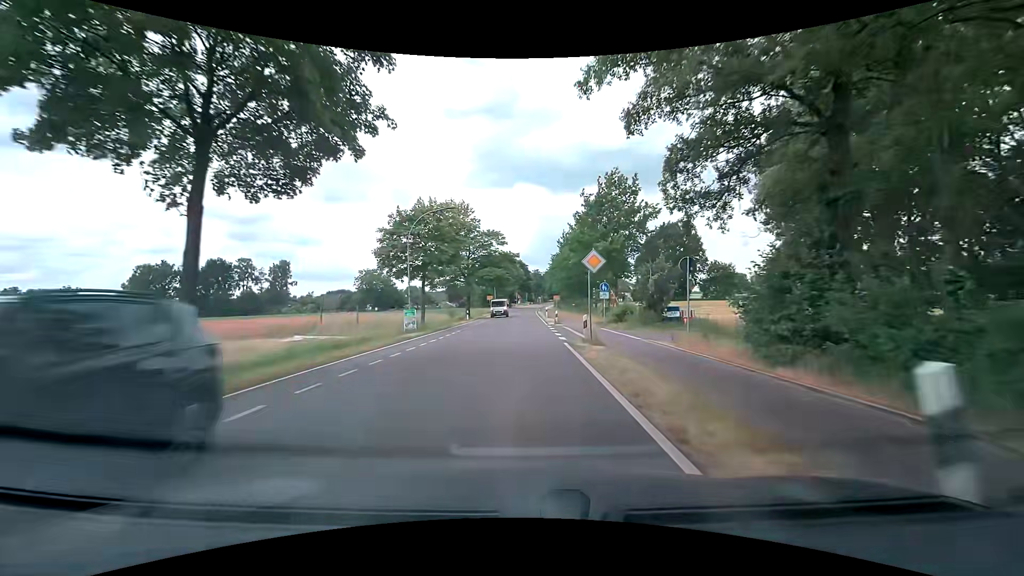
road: tertiary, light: Day
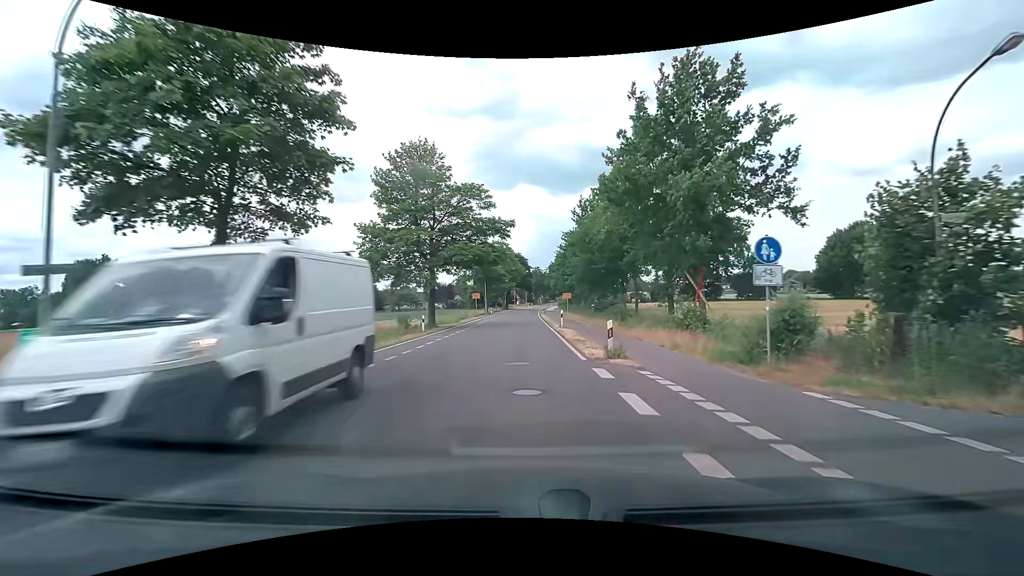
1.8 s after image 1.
(+0.1, +22.8) m; 0°
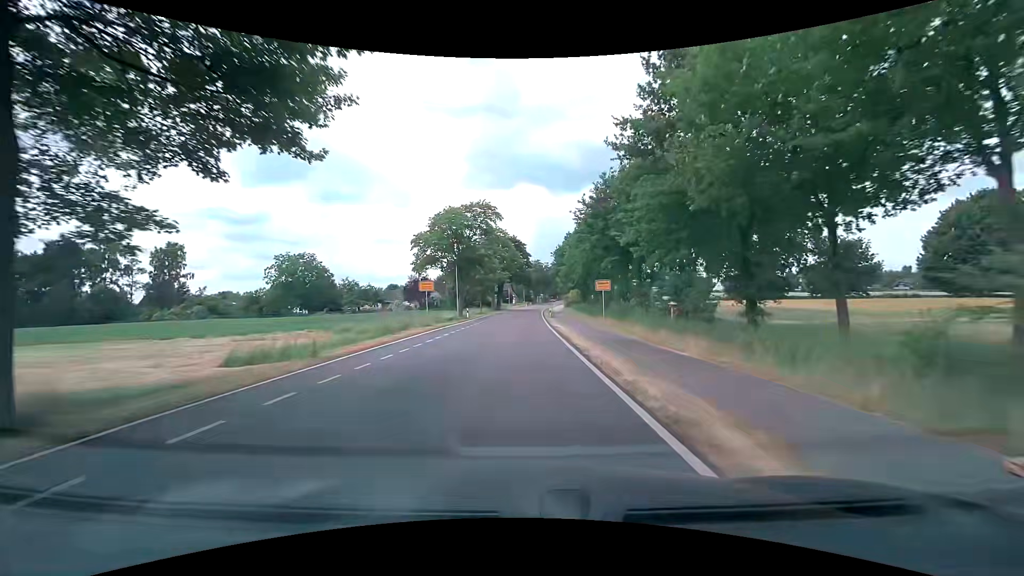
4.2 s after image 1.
(+0.3, +30.5) m; +1°
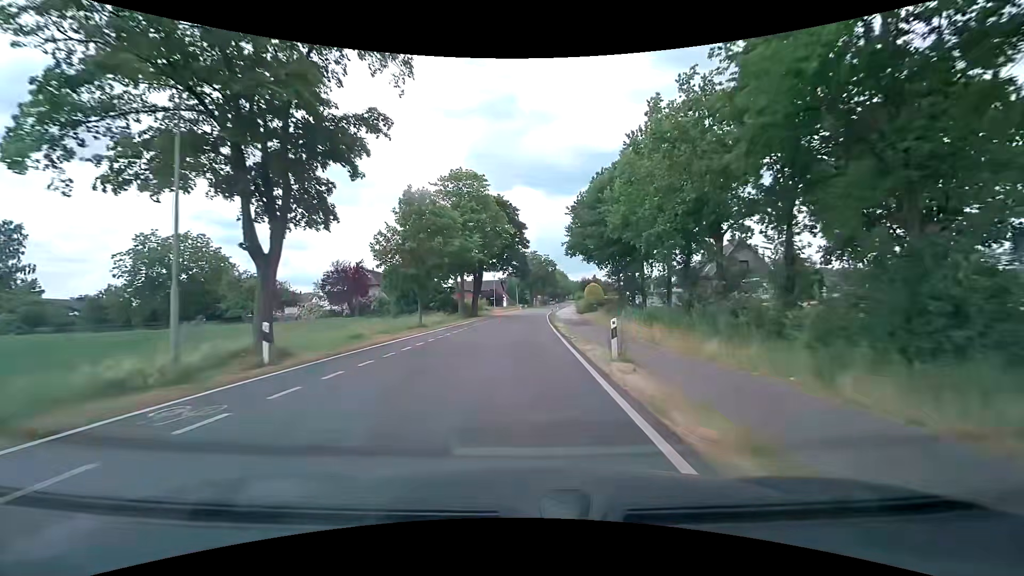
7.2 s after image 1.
(0.0, +38.1) m; 0°
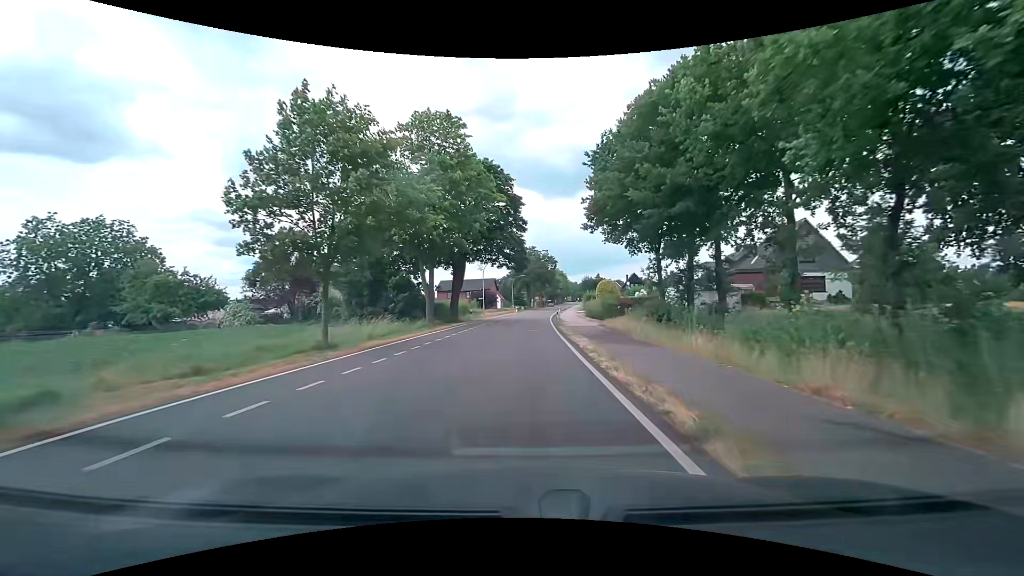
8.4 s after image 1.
(+0.2, +15.2) m; +1°
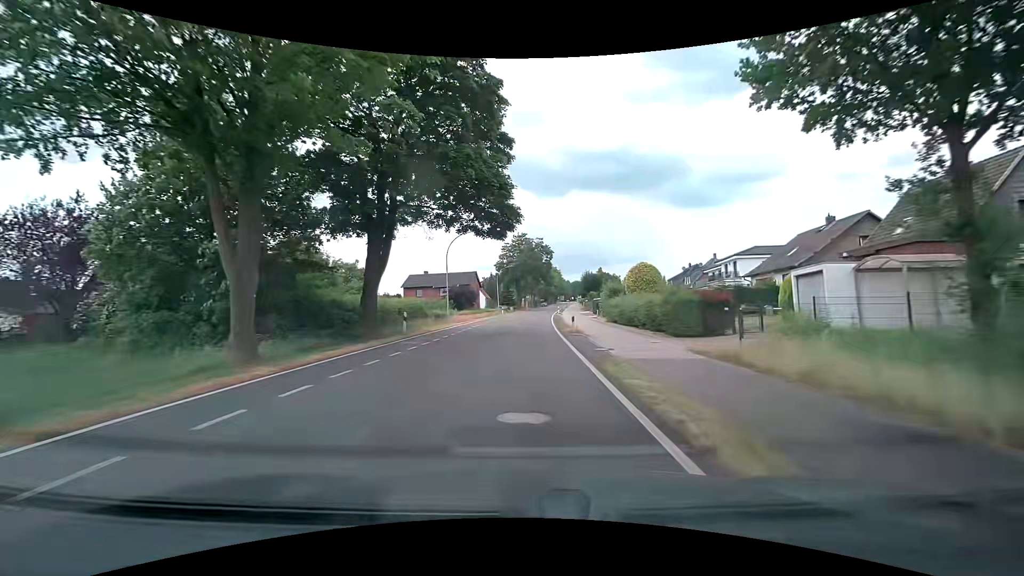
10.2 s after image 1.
(+0.2, +22.8) m; +1°
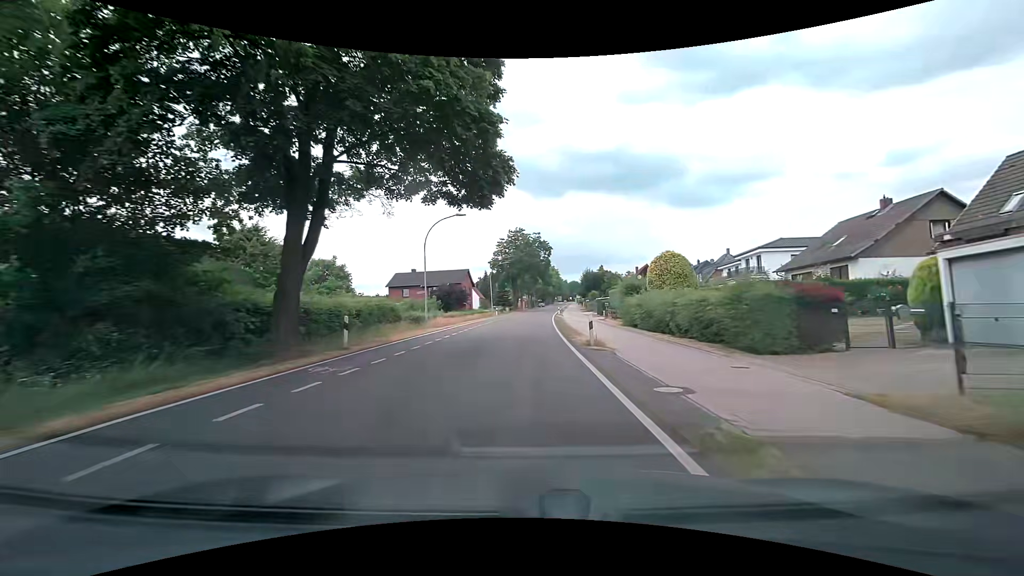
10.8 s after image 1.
(0.0, +7.6) m; 0°
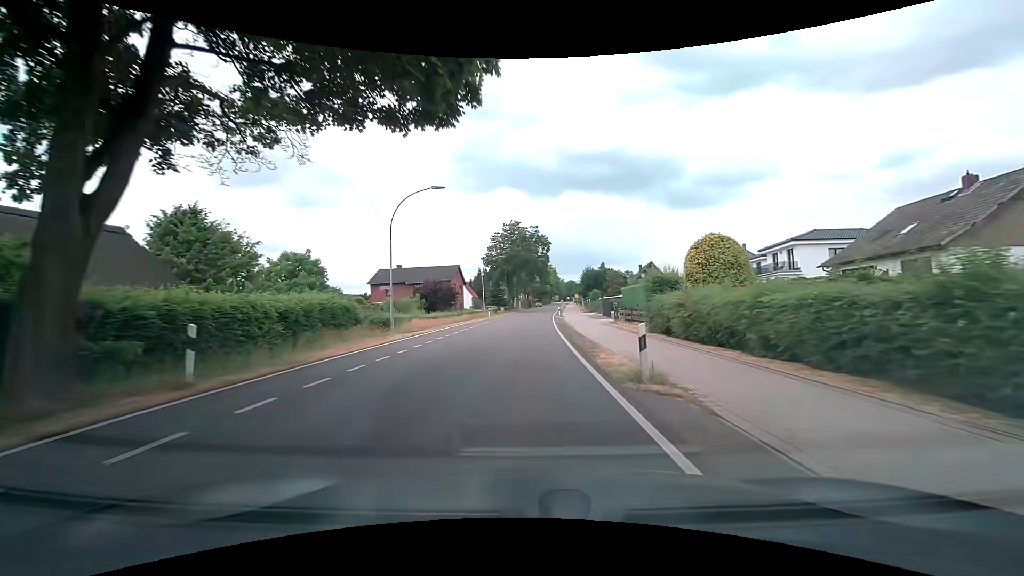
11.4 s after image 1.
(0.0, +7.6) m; 0°
(0, +10) (0, +20) (0, +30) (+1, +40) (+1, +50) (+2, +60) (+3, +70) (+3, +80) (+4, +90) (+5, +100) m
